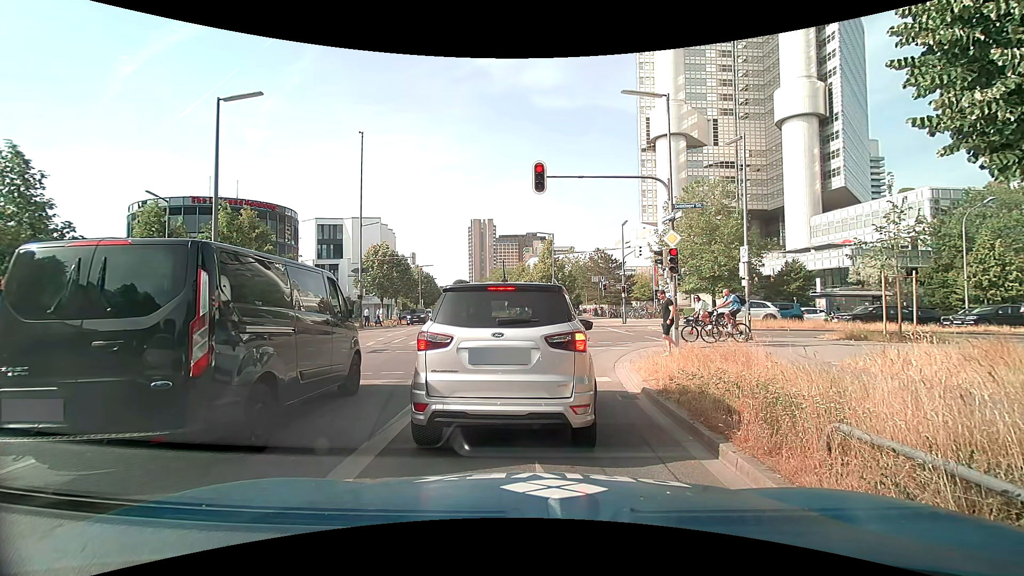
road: secondary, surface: asphalt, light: Day
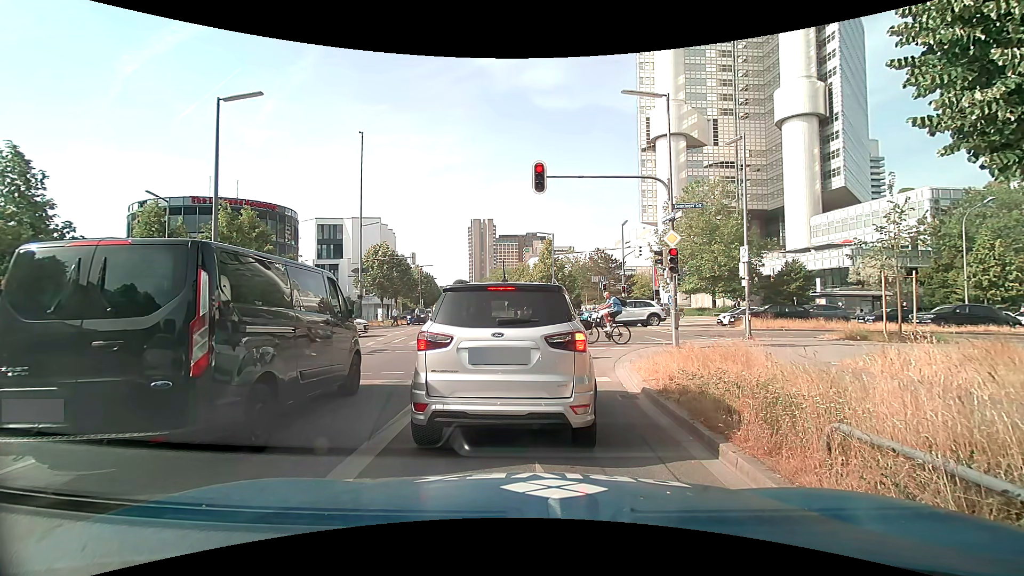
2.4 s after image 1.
(0.0, 0.0) m; 0°
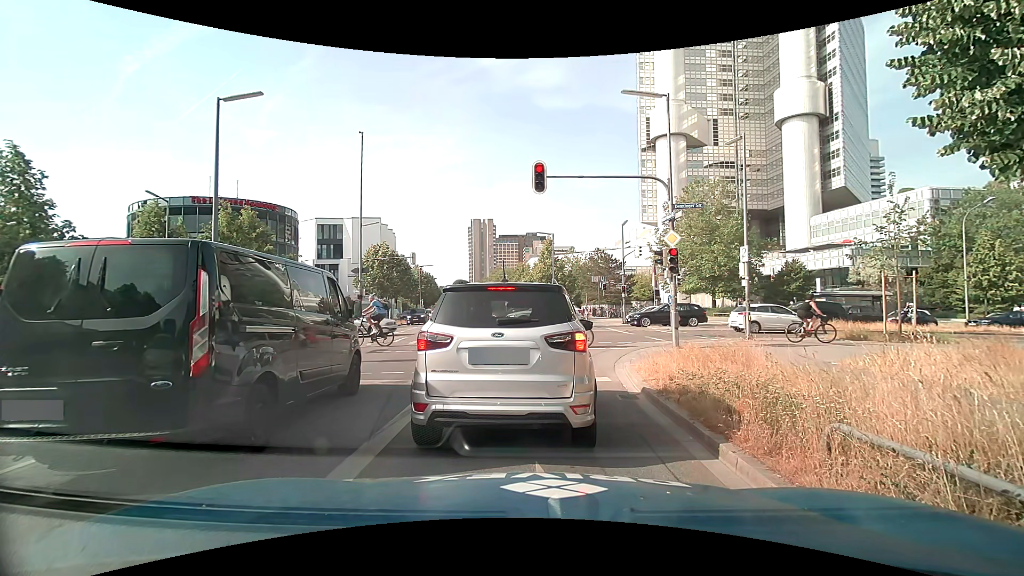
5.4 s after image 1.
(0.0, 0.0) m; 0°
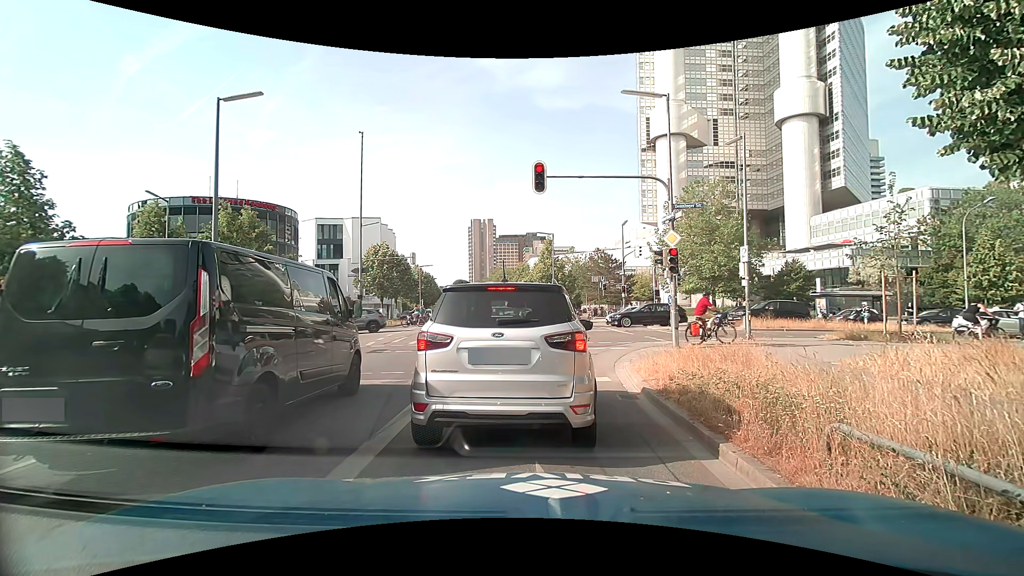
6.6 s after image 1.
(0.0, 0.0) m; 0°
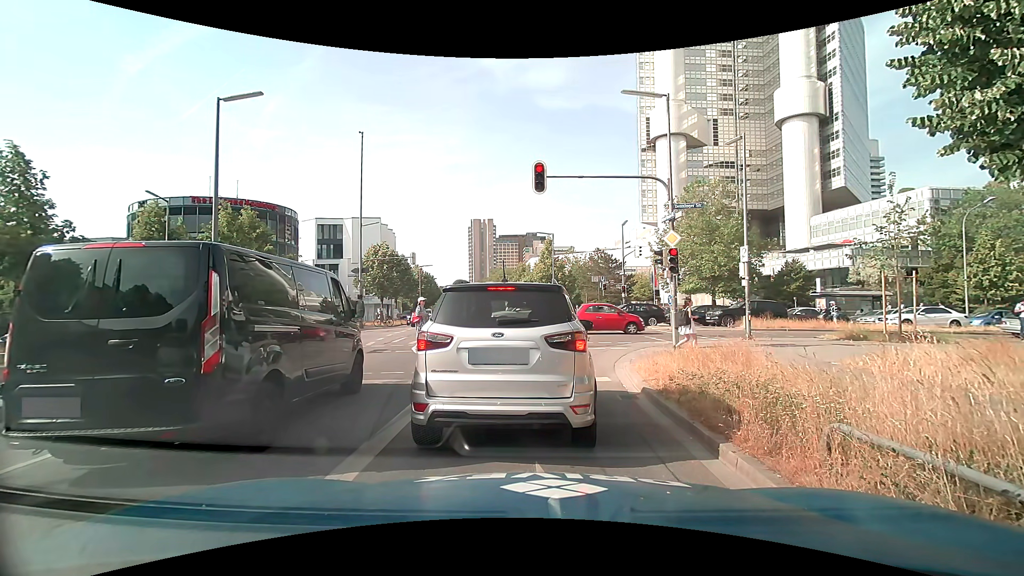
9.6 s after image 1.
(0.0, 0.0) m; 0°
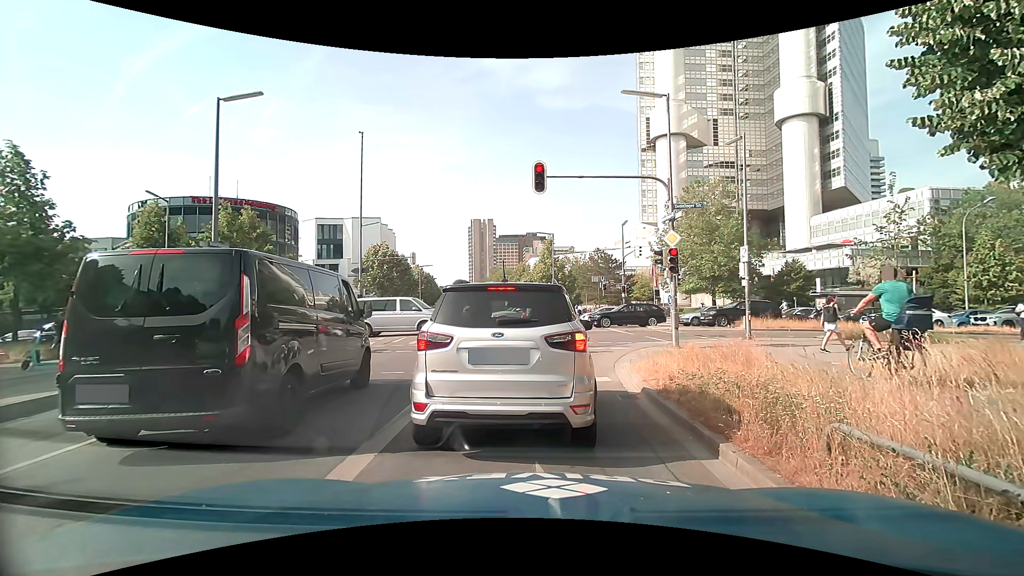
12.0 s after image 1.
(0.0, 0.0) m; 0°
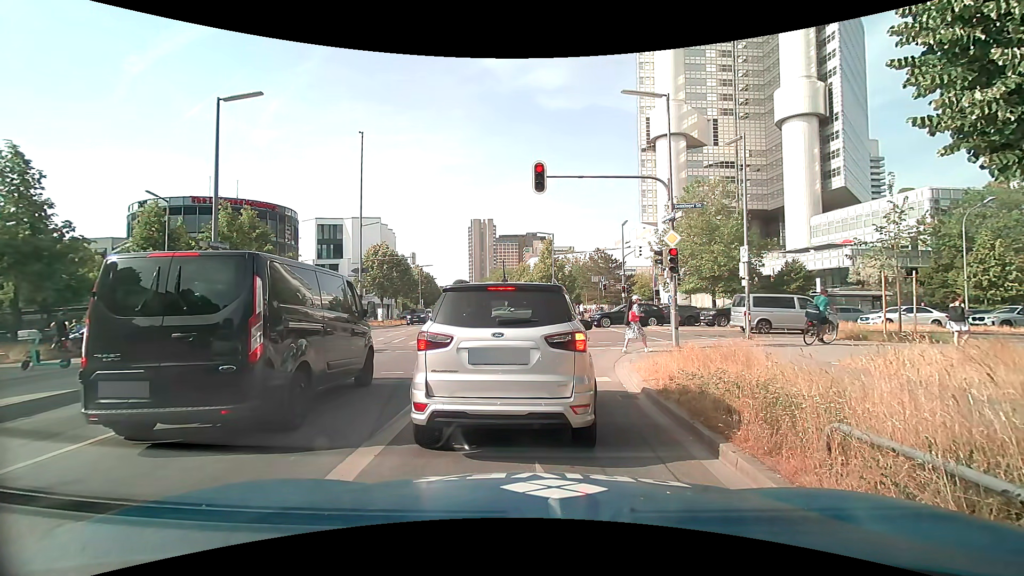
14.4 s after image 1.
(0.0, 0.0) m; 0°
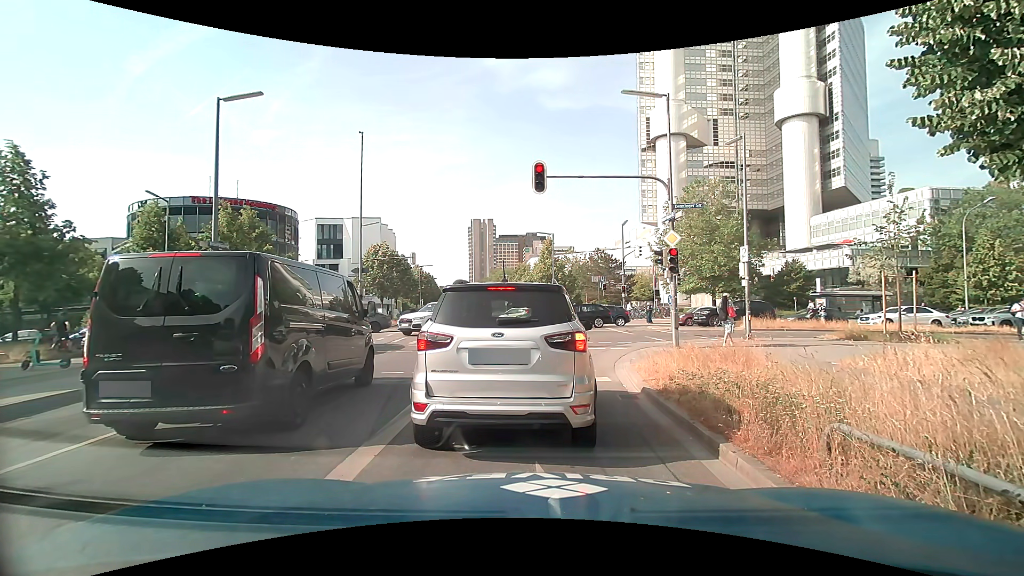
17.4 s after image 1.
(0.0, 0.0) m; 0°
